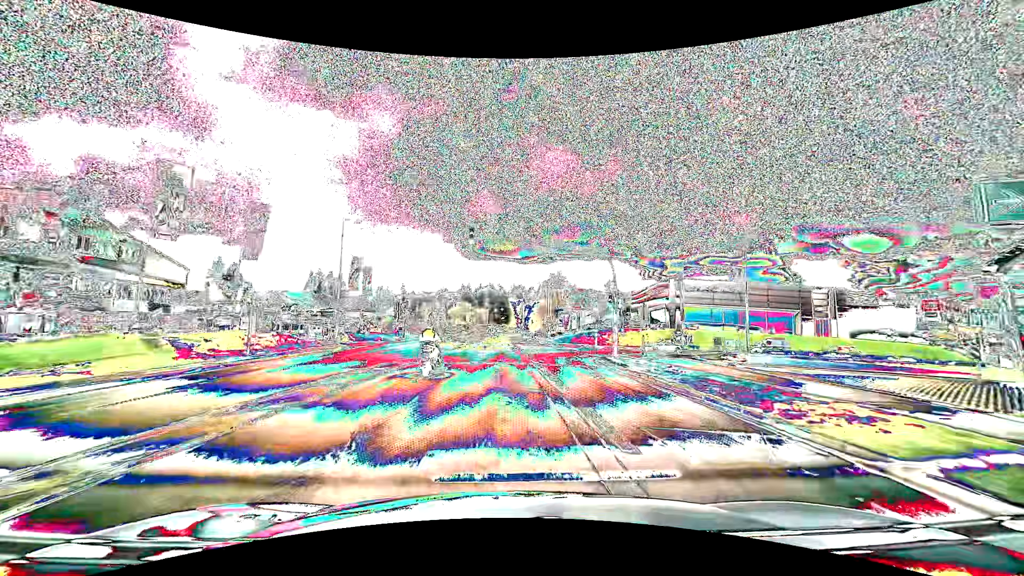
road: tertiary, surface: asphalt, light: Day
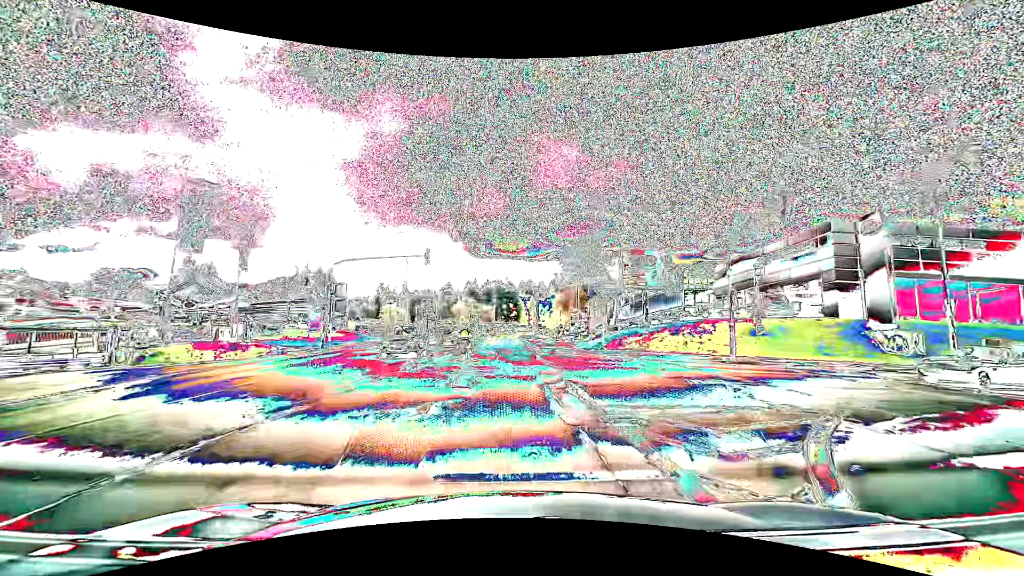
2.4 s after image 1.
(-0.2, +30.4) m; -1°
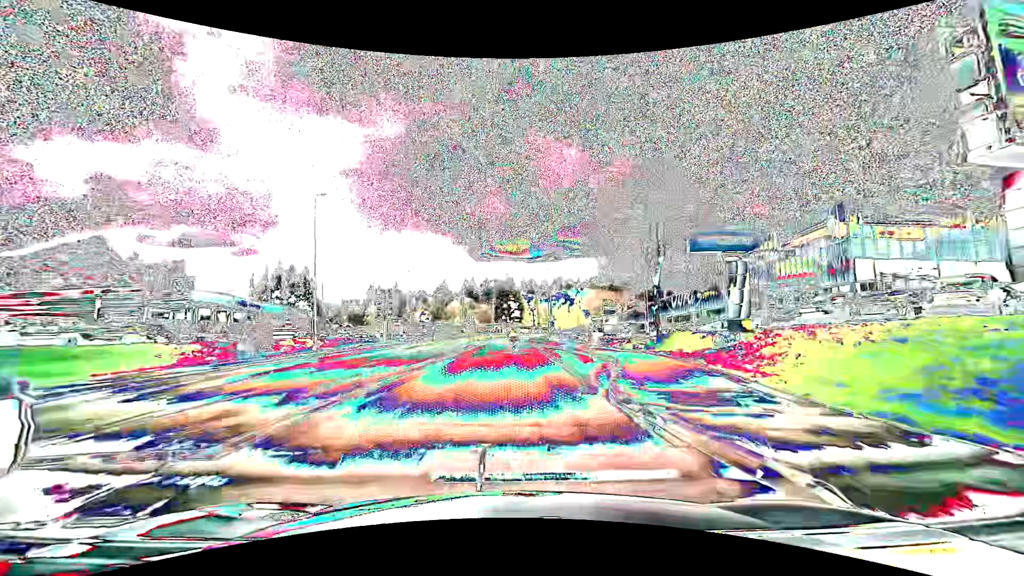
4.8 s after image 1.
(-0.4, +30.5) m; 0°
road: secondary
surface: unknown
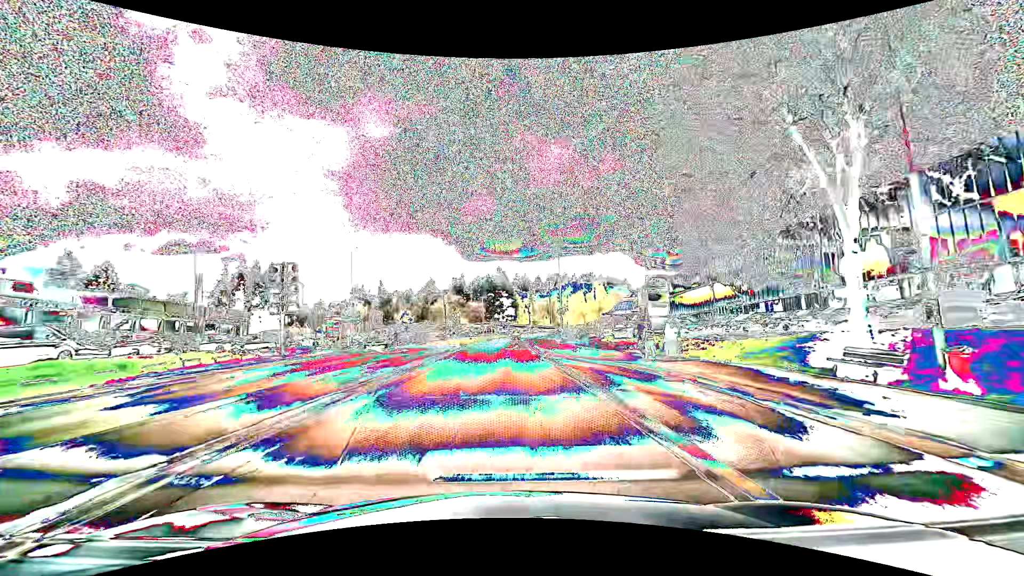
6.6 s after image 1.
(+0.2, +22.8) m; +1°
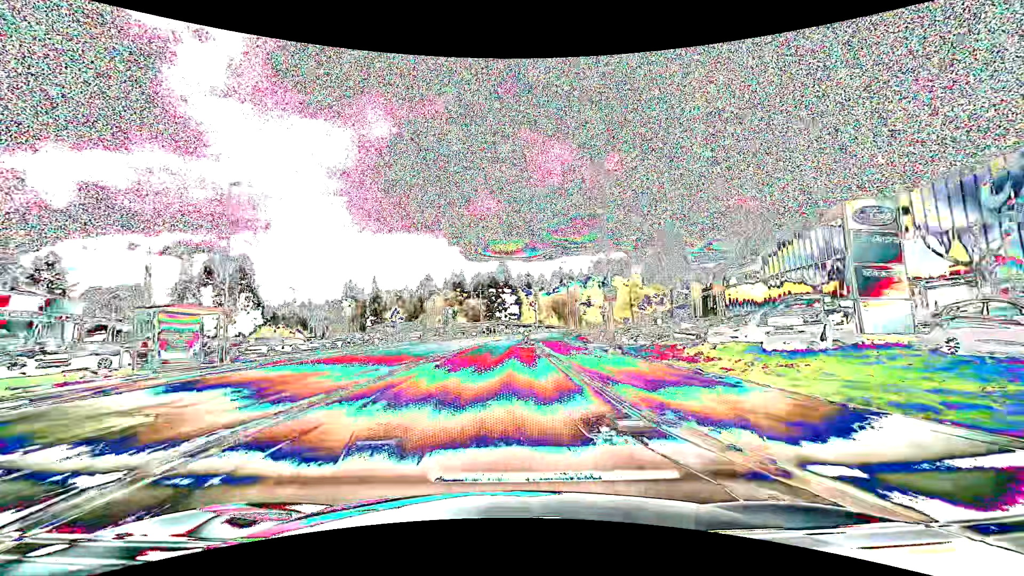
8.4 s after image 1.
(-0.1, +22.8) m; 0°
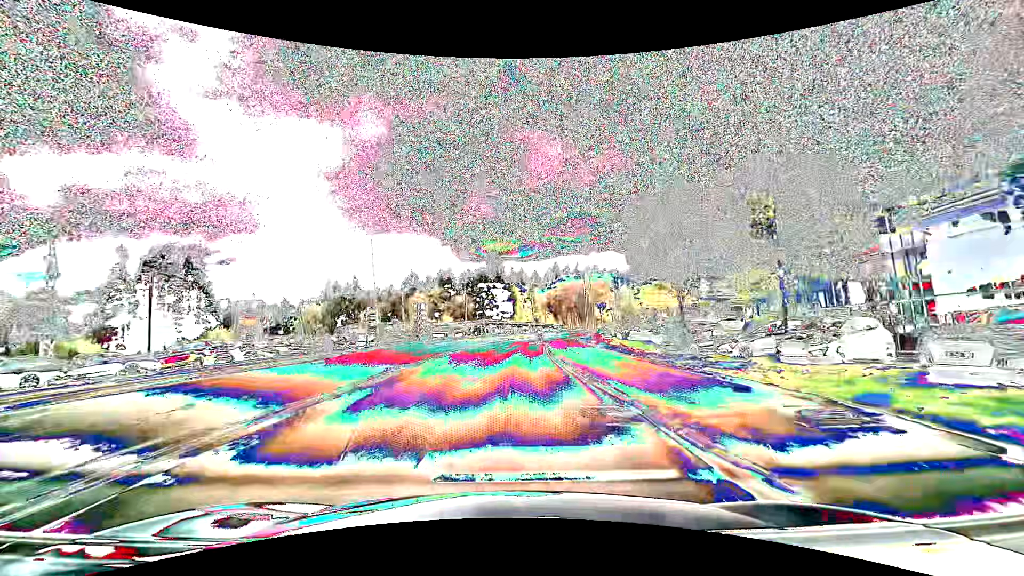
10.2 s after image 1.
(+0.1, +22.8) m; +1°
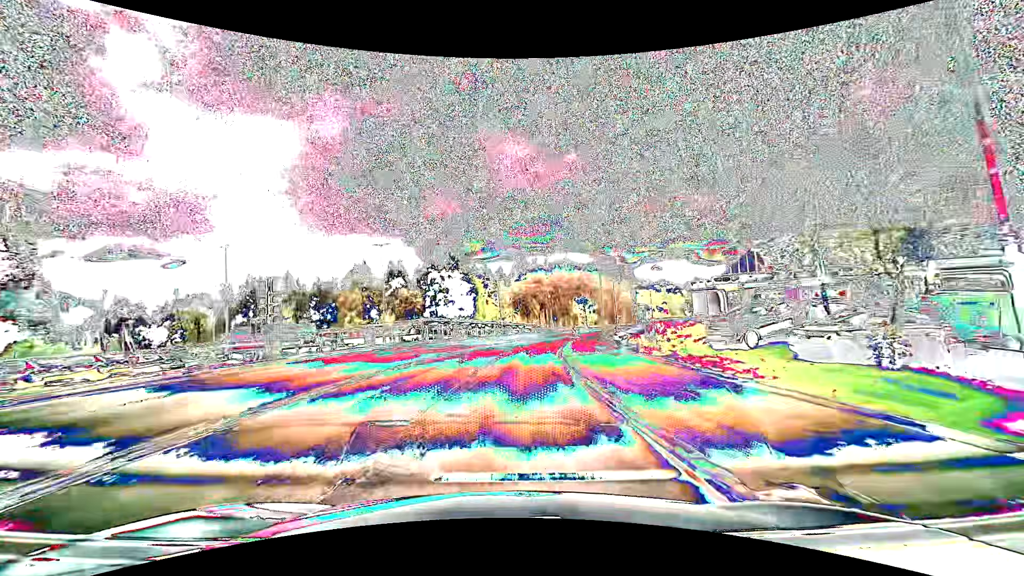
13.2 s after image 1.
(+1.1, +38.1) m; +4°
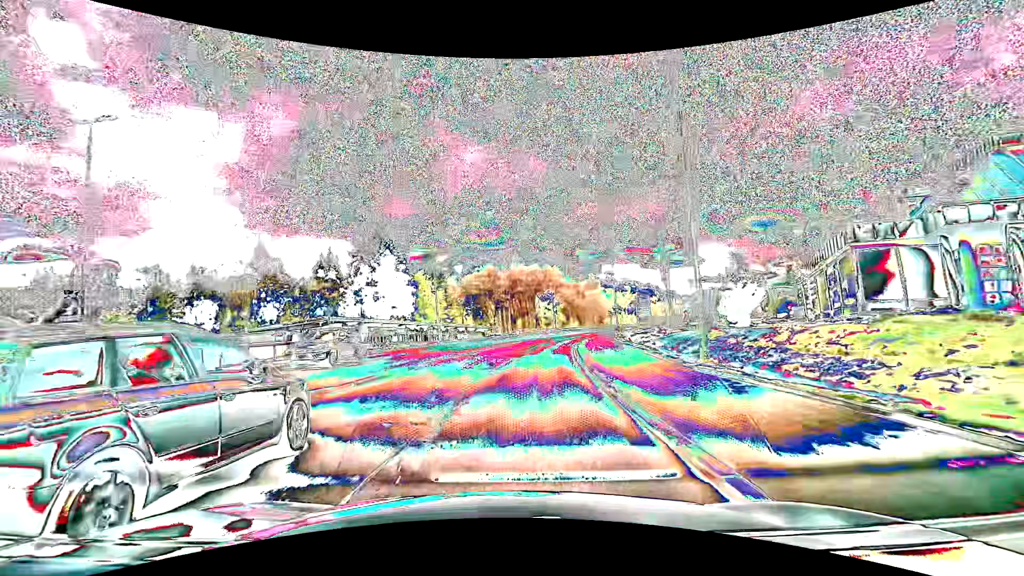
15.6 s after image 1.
(+1.2, +30.5) m; +5°
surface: asphalt
(0, +10) (+1, +20) (+2, +30) (+3, +40) (+5, +50) (+7, +59) (+10, +69) (+13, +79) (+16, +88) (+20, +97) m
